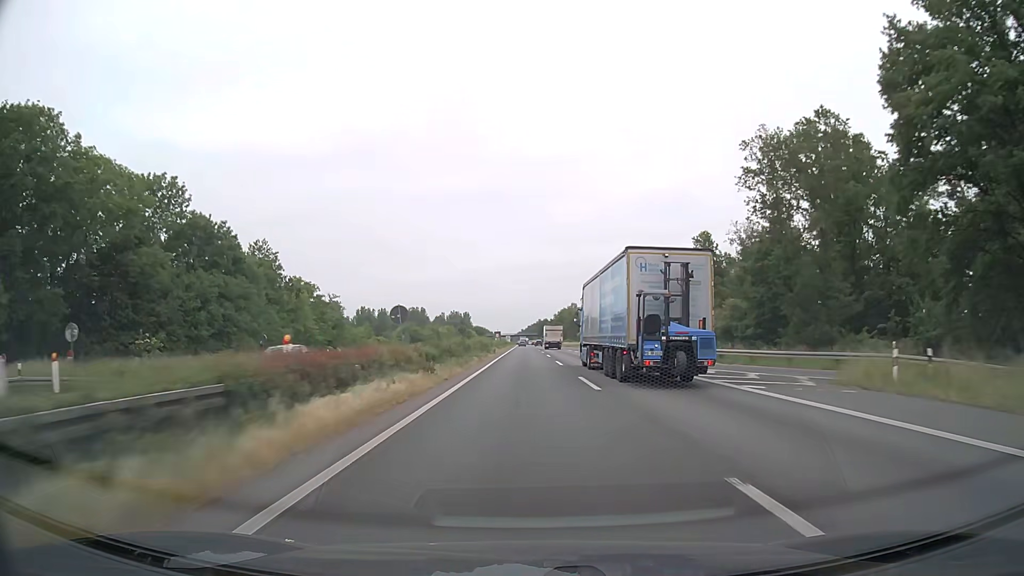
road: motorway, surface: asphalt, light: Day
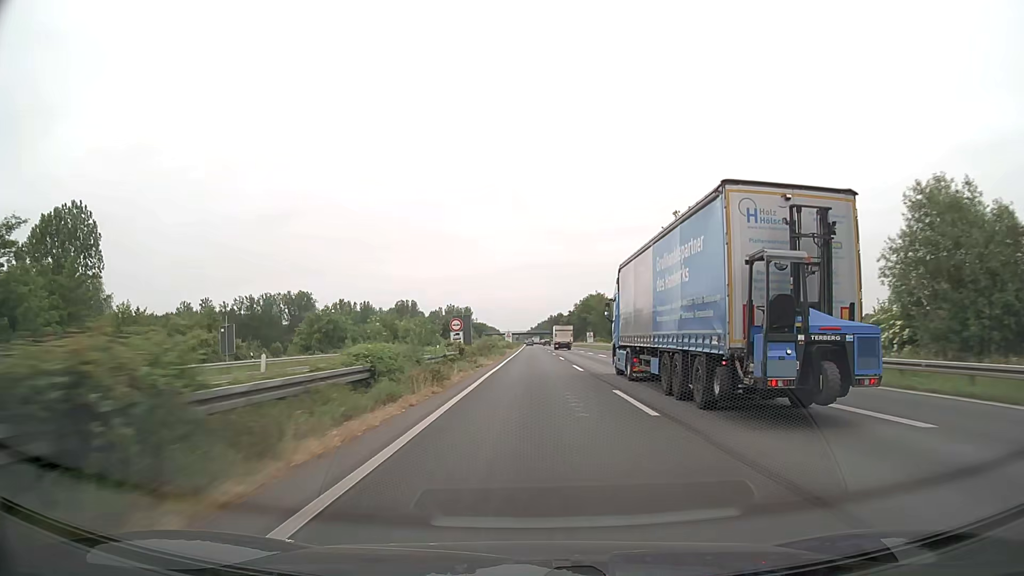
(-0.6, +78.3) m; -1°
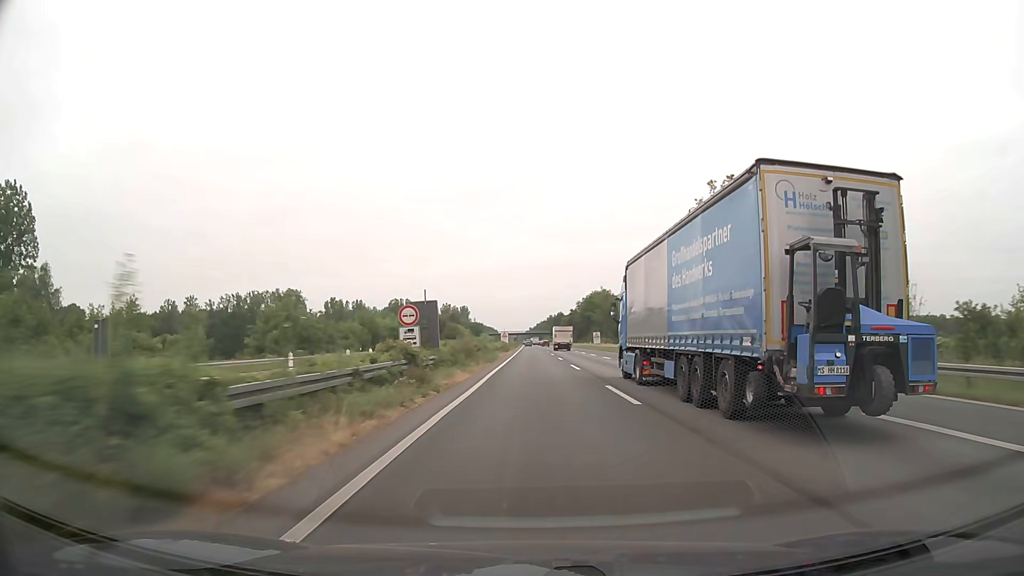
(0.0, +15.7) m; 0°
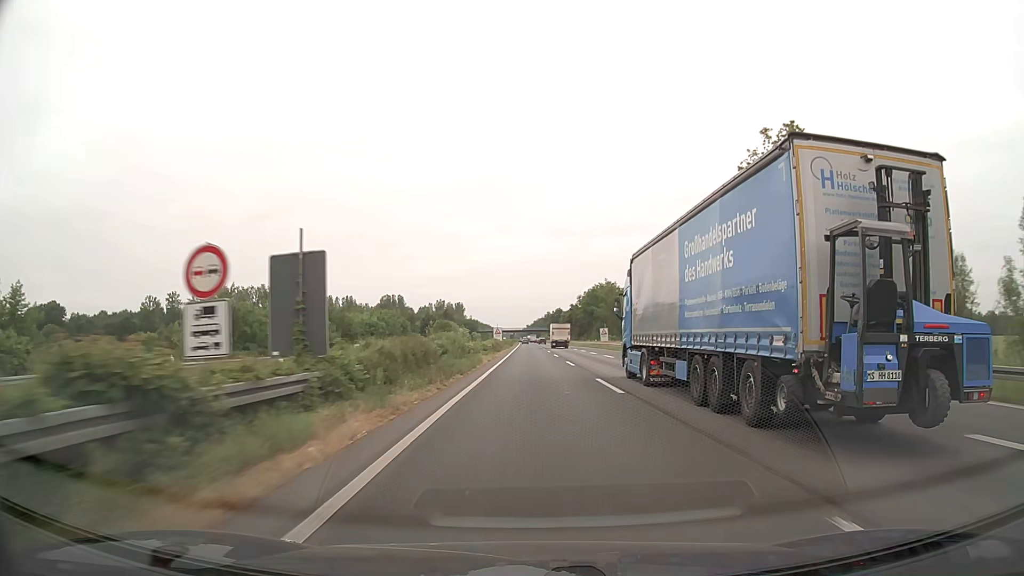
(0.0, +15.8) m; 0°
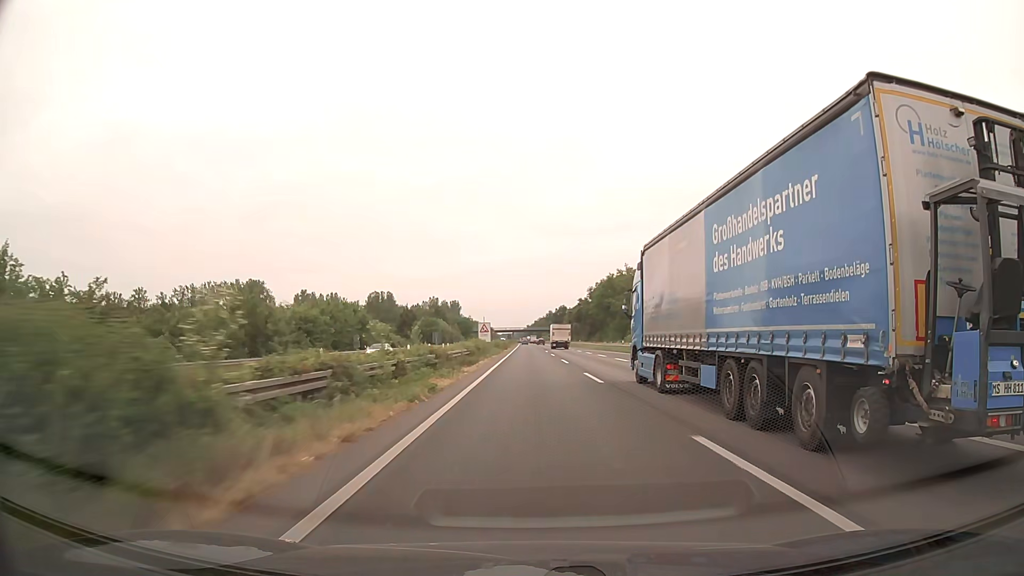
(0.0, +31.6) m; 0°
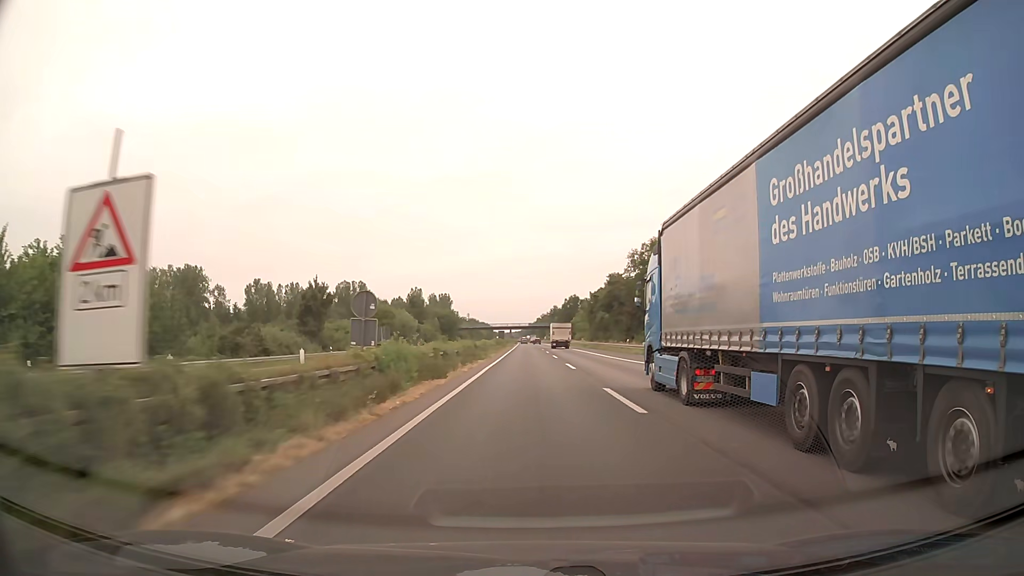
(+0.1, +63.2) m; 0°
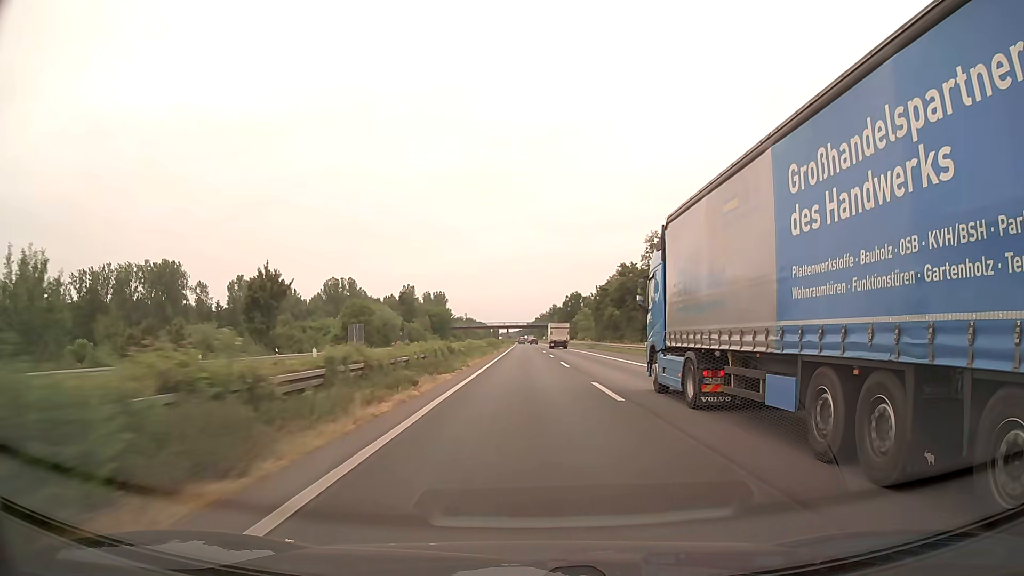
(0.0, +15.8) m; 0°
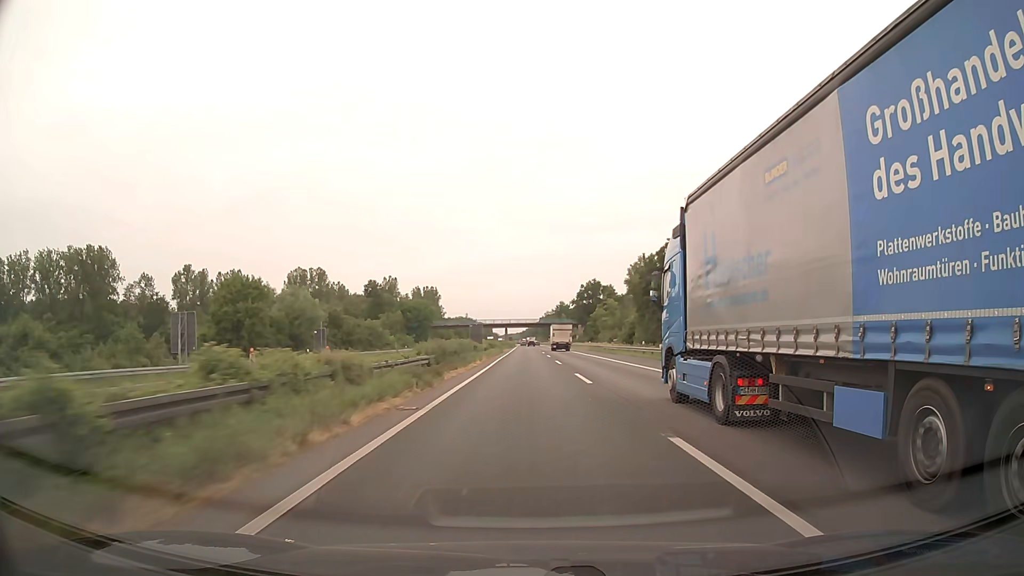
(-0.1, +47.5) m; 0°
(0, +10) (0, +20) (0, +30) (0, +40) (0, +50) (0, +60) (0, +70) (-1, +80) (-1, +90) (-1, +100) m
